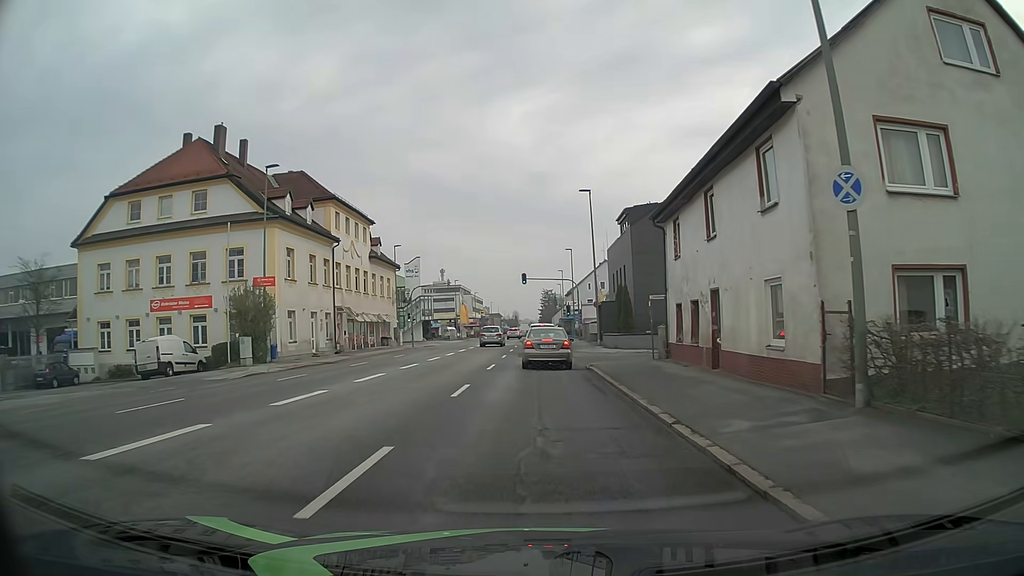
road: tertiary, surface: asphalt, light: Day
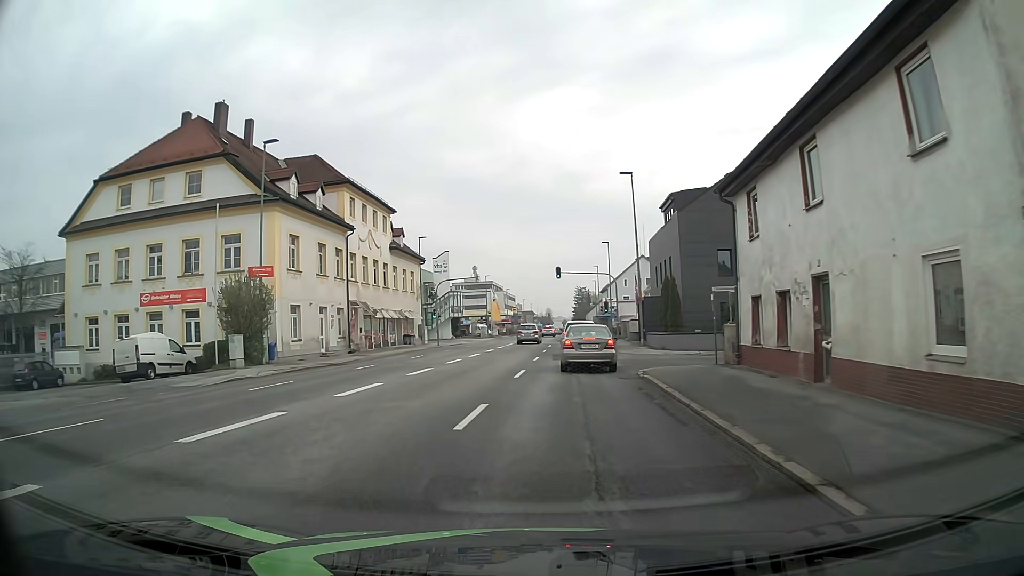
(-0.1, +4.8) m; -2°
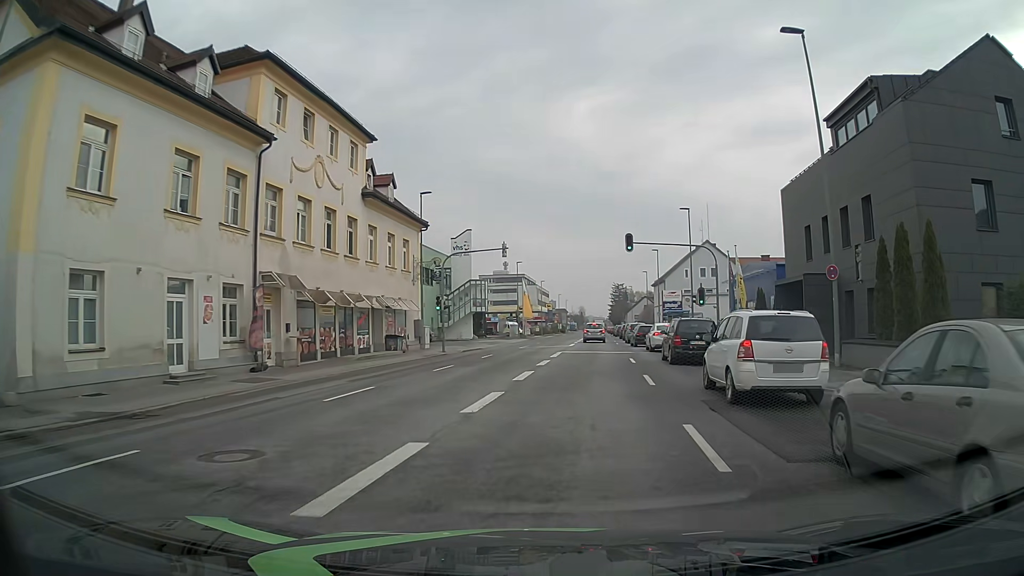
(-1.7, +21.0) m; -4°
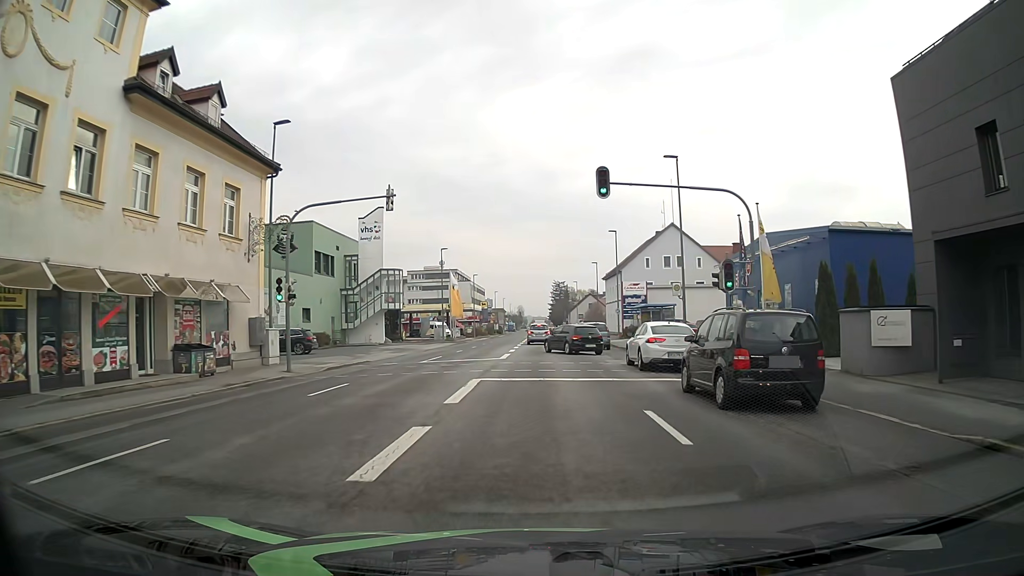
(+1.2, +16.6) m; +6°
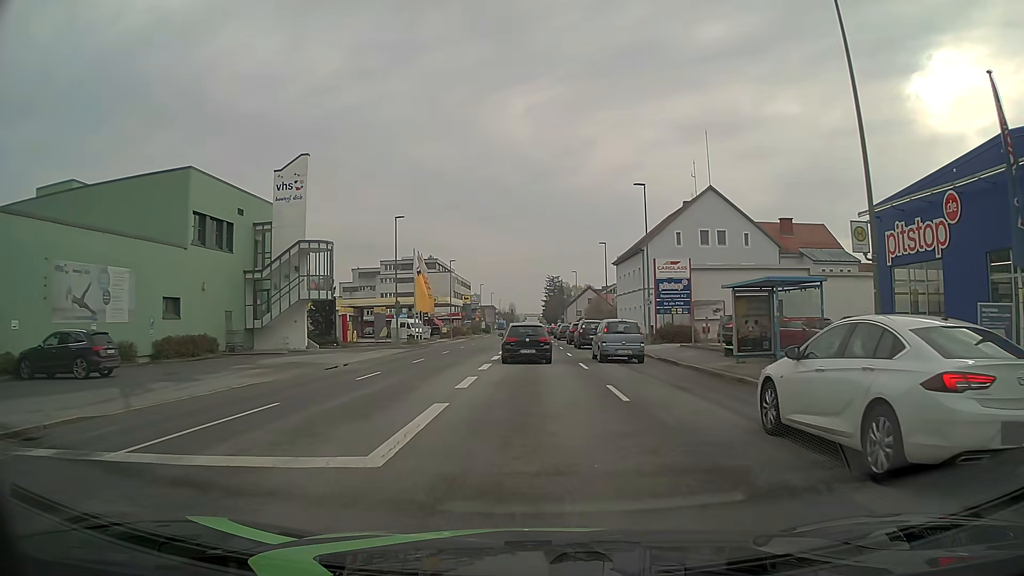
(+0.3, +21.2) m; 0°
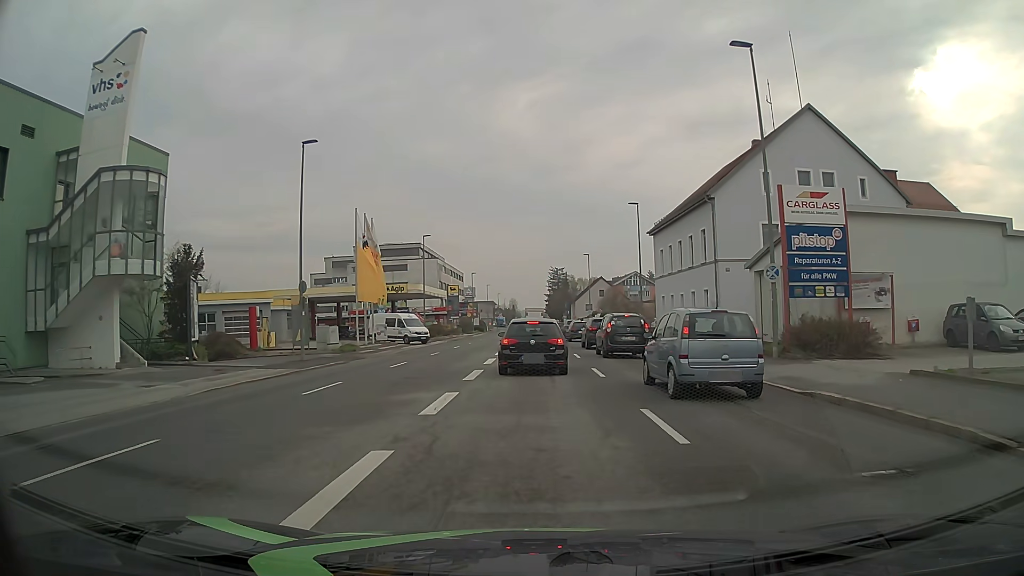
(+0.2, +22.4) m; +1°
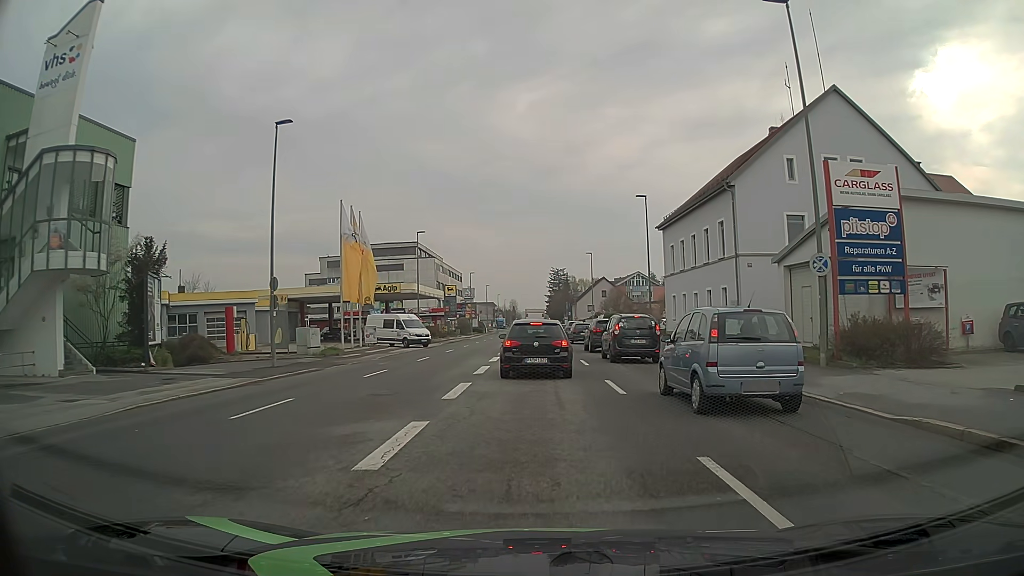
(0.0, +3.6) m; 0°
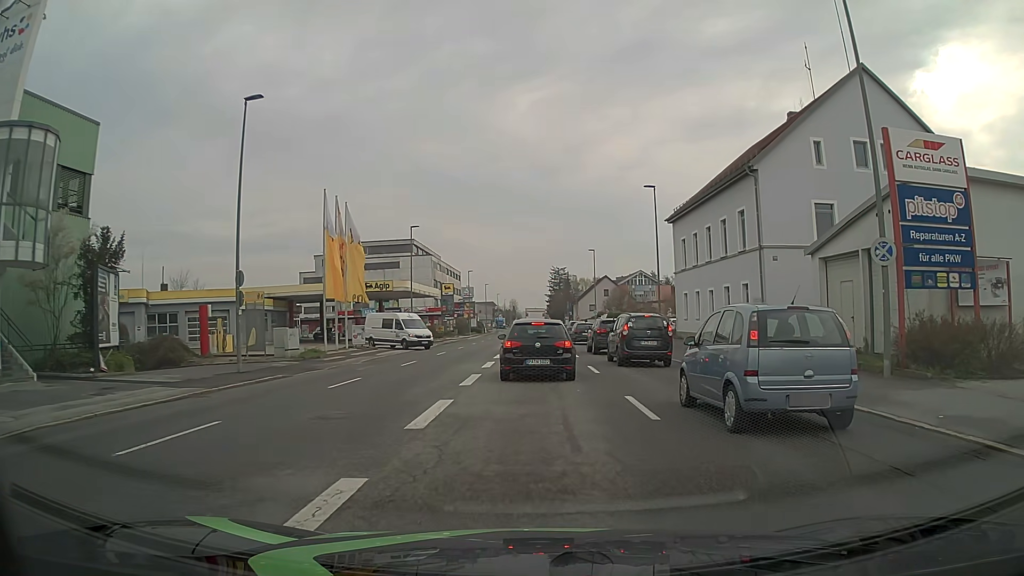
(0.0, +3.4) m; 0°
(0, +10) (0, +20) (0, +30) (0, +40) (0, +50) (0, +60) (0, +70) (0, +80) (0, +90) (0, +100) m
